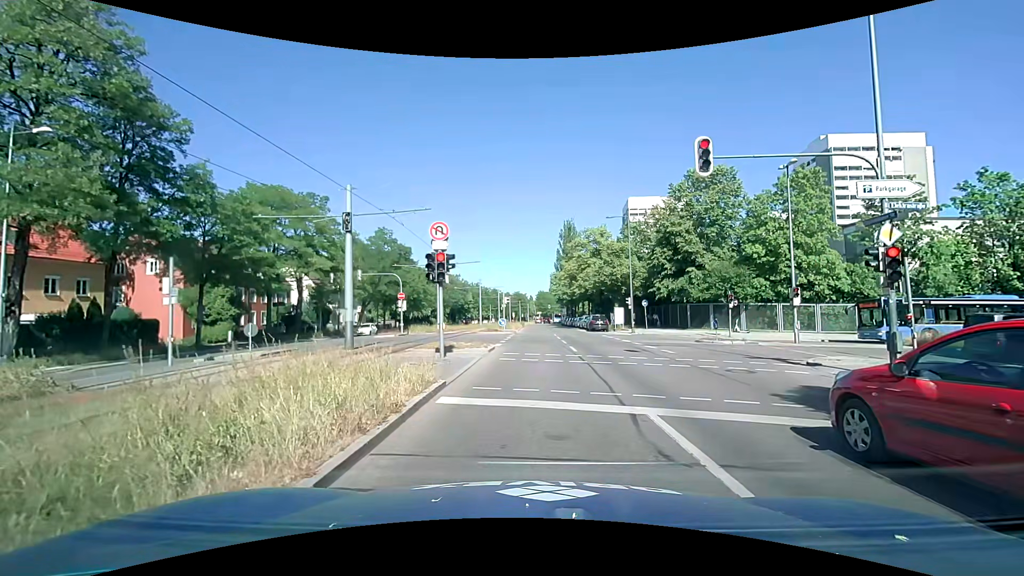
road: secondary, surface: asphalt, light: Day
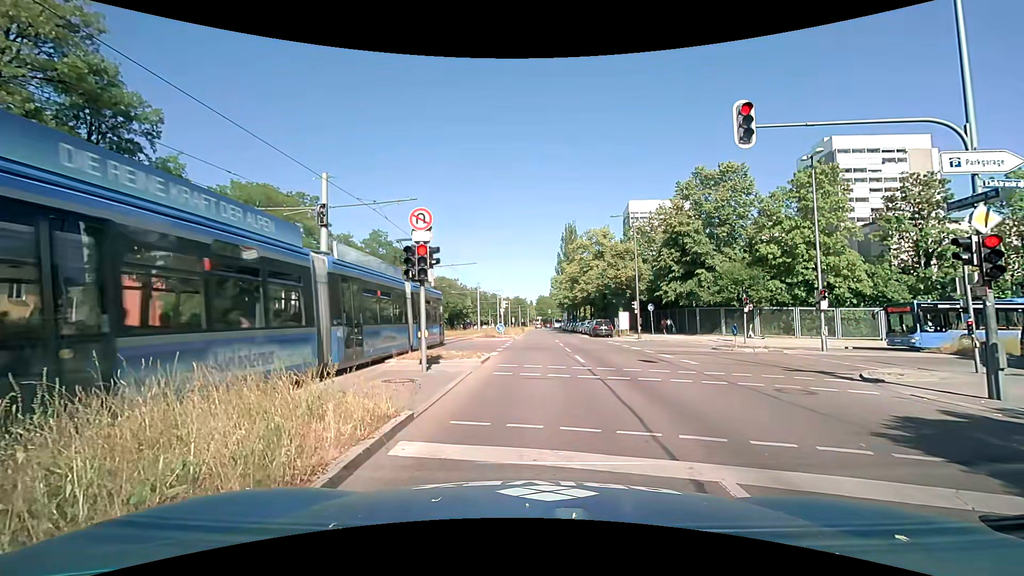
(-0.1, +2.5) m; -1°
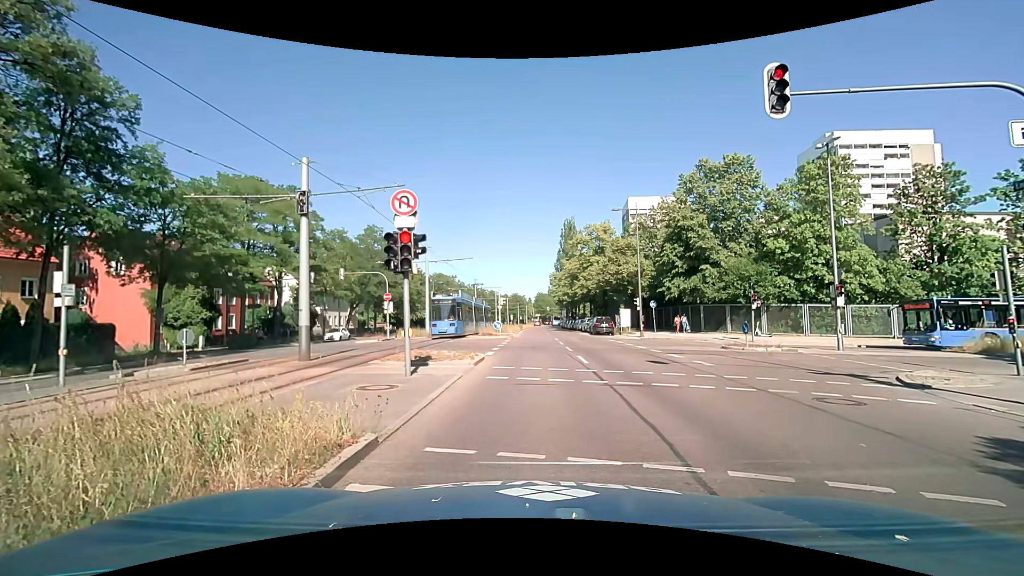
(0.0, +1.5) m; 0°
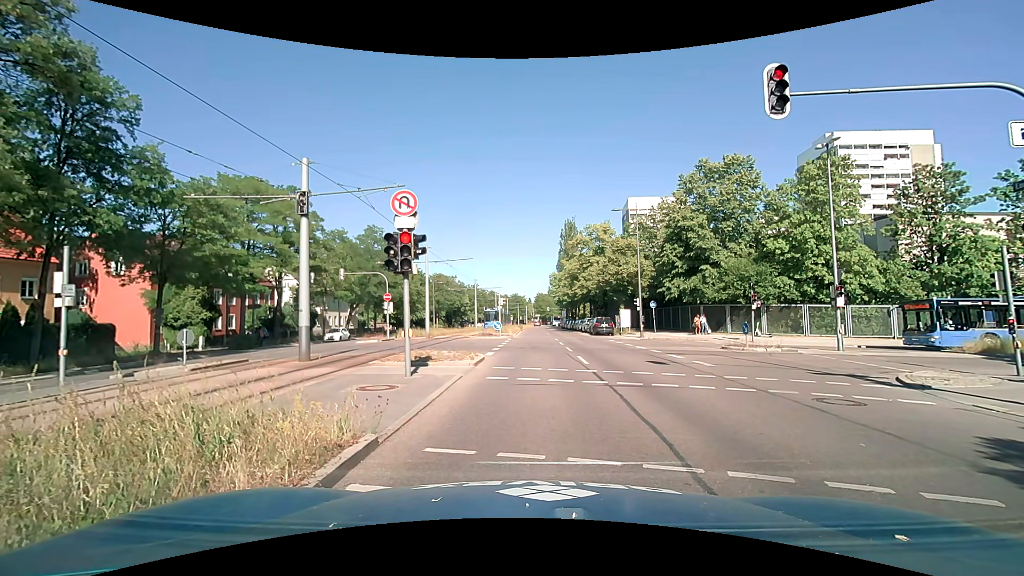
(0.0, +0.1) m; 0°
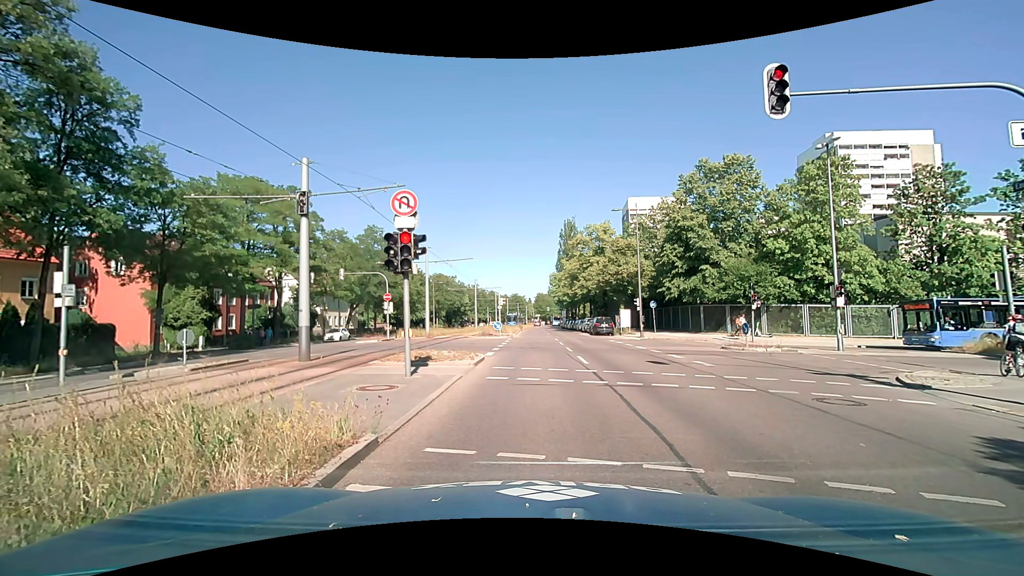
(0.0, 0.0) m; 0°
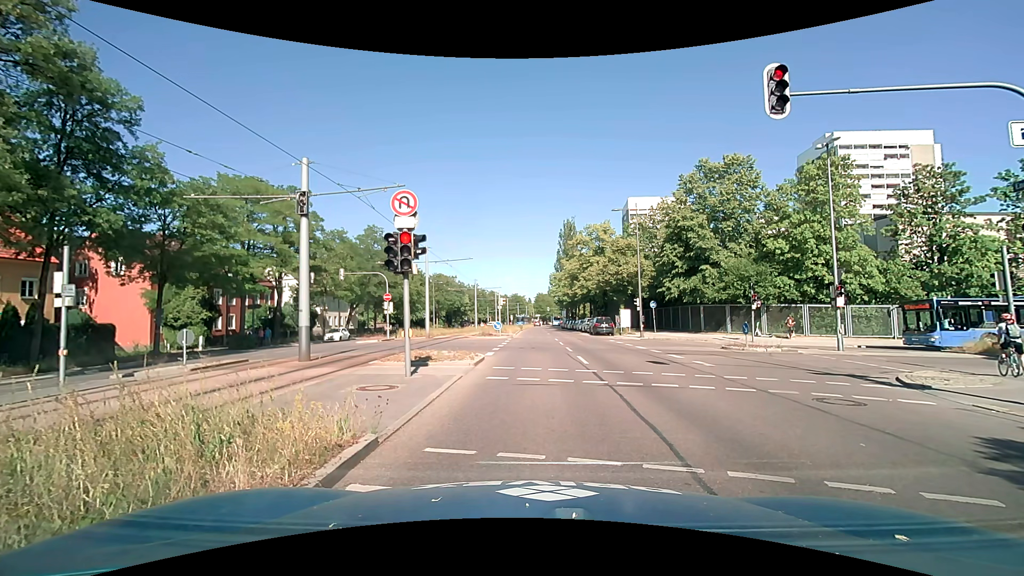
(0.0, 0.0) m; 0°
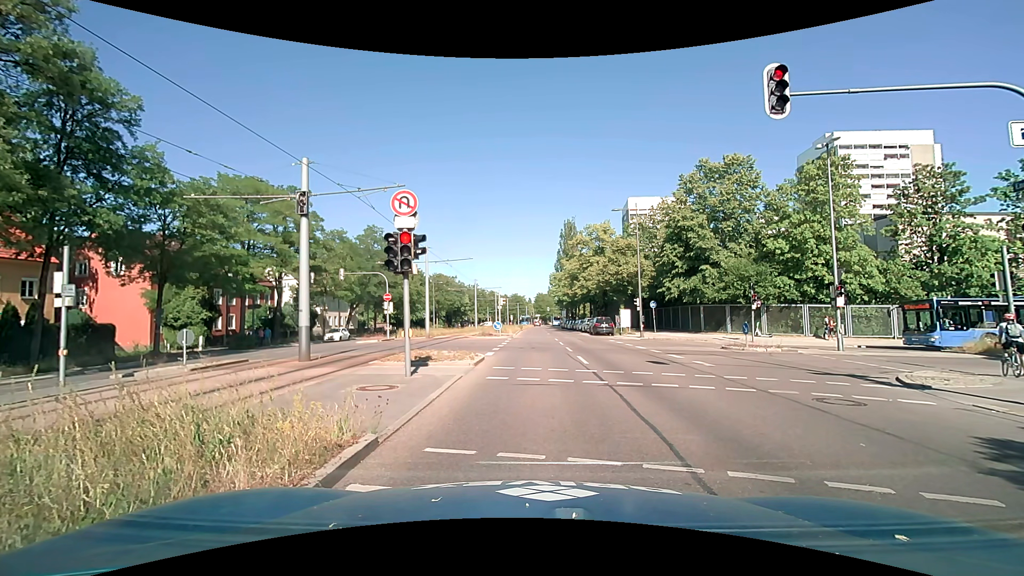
(0.0, 0.0) m; 0°
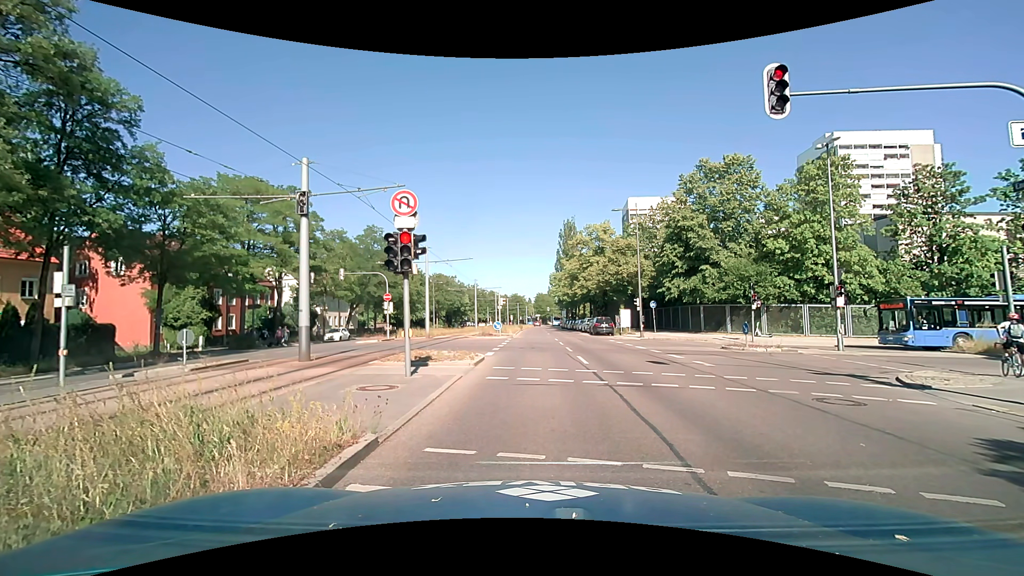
(0.0, 0.0) m; 0°
(0, +10) (0, +20) (+1, +30) (+1, +40) (+1, +50) (+1, +60) (+1, +70) (+1, +80) (+2, +90) (+2, +100) m
